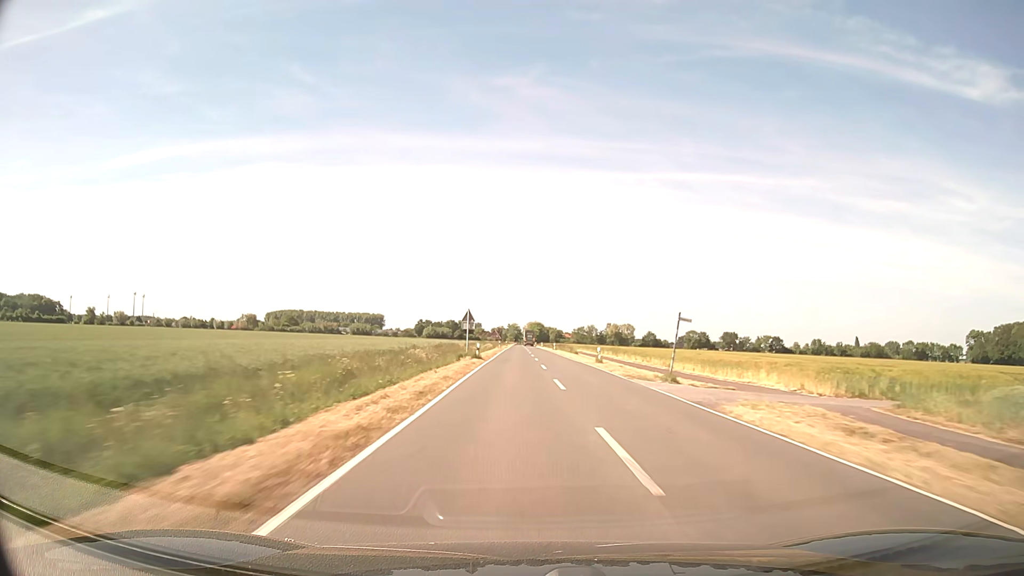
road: secondary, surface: asphalt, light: Day
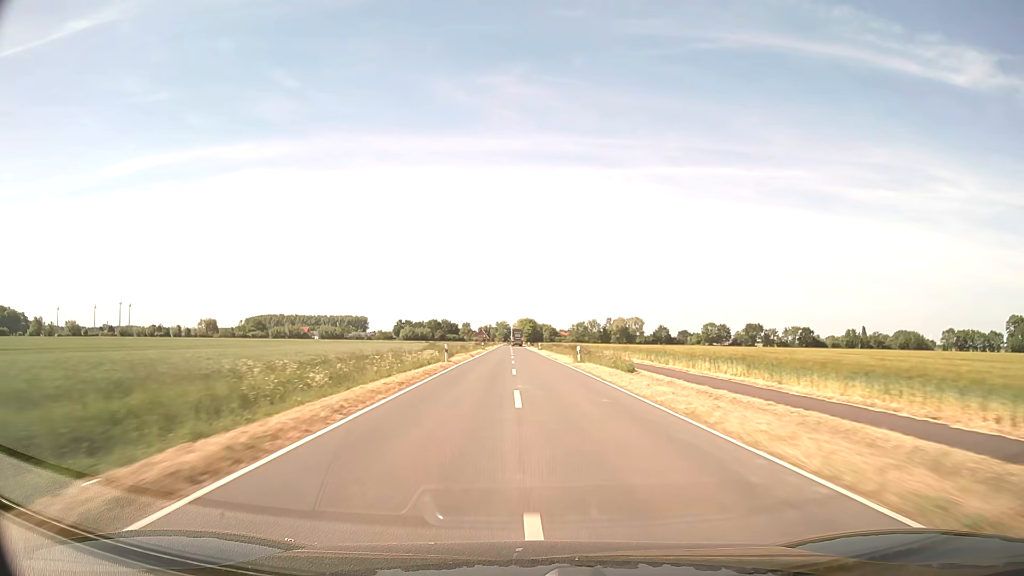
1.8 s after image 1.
(+0.4, +52.8) m; +1°
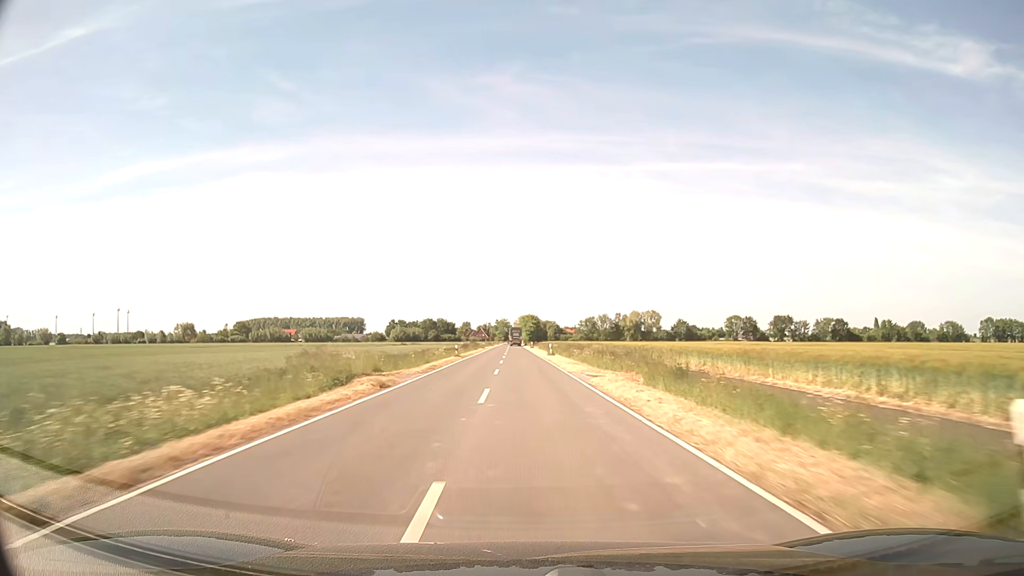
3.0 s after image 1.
(0.0, +34.5) m; 0°
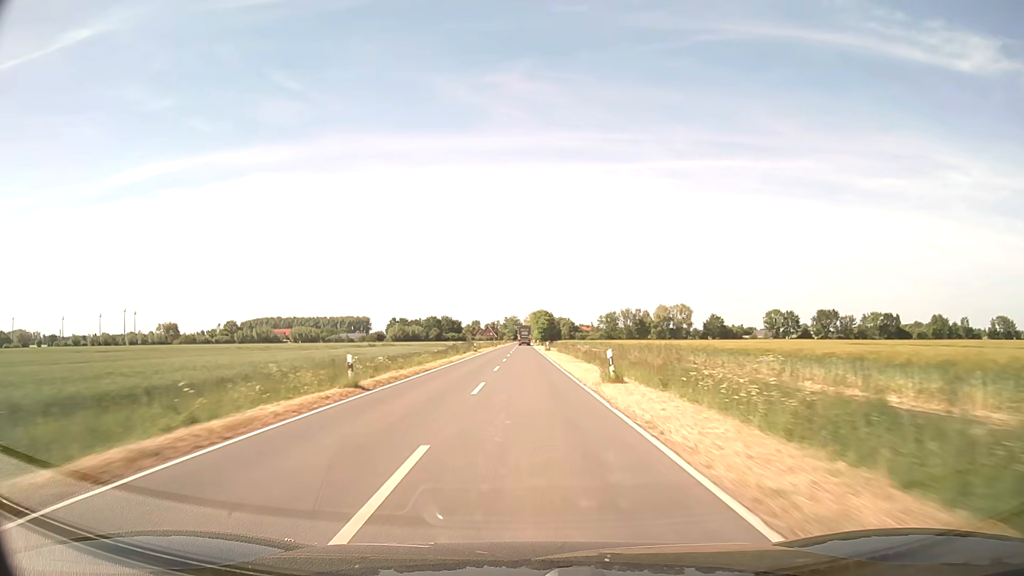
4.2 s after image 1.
(-0.2, +34.1) m; -1°
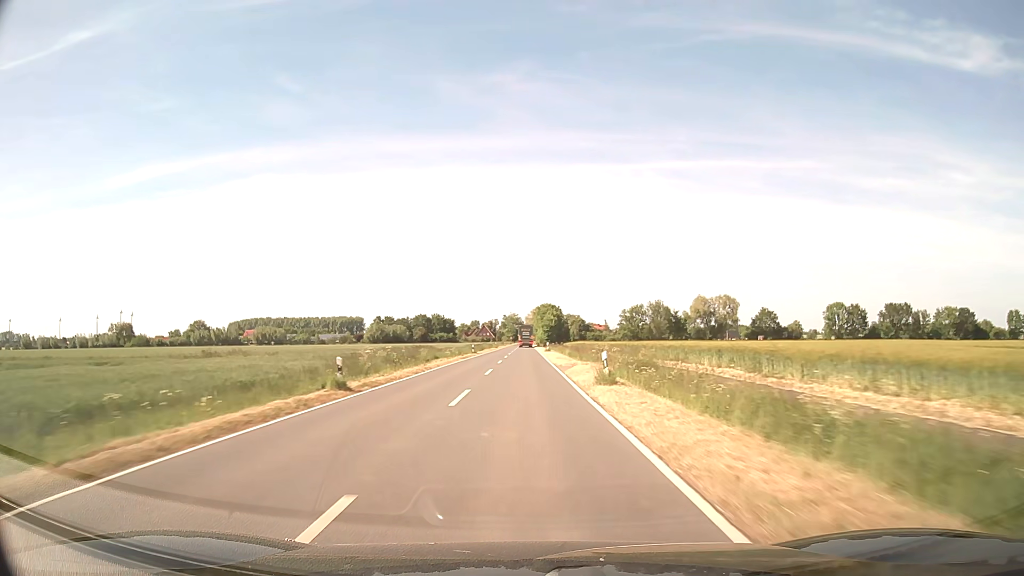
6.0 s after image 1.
(-0.2, +50.7) m; 0°
(0, +10) (0, +20) (0, +30) (0, +40) (0, +50) (0, +60) (0, +70) (0, +80) (0, +90) (0, +100) m
